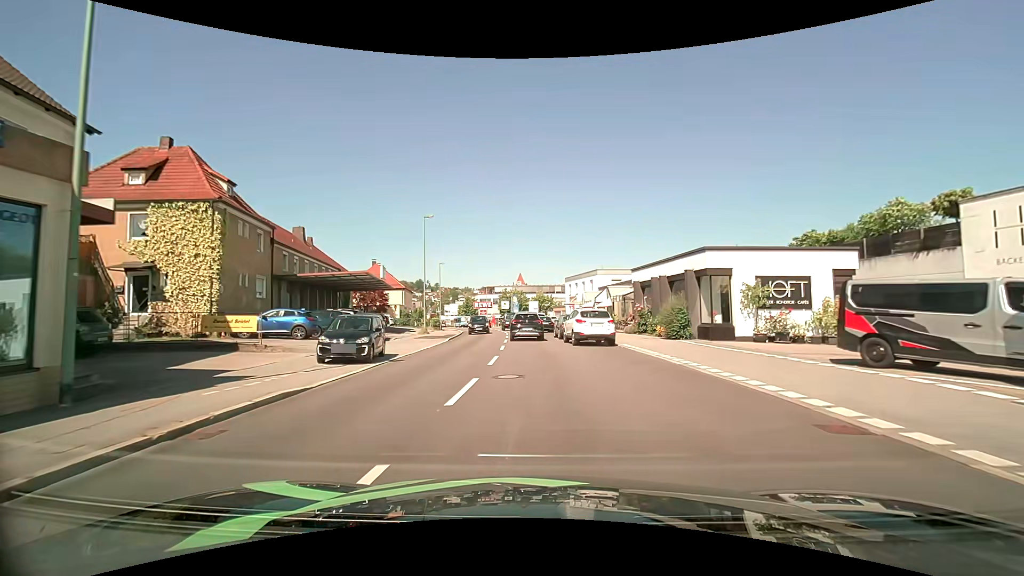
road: tertiary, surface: asphalt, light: Day
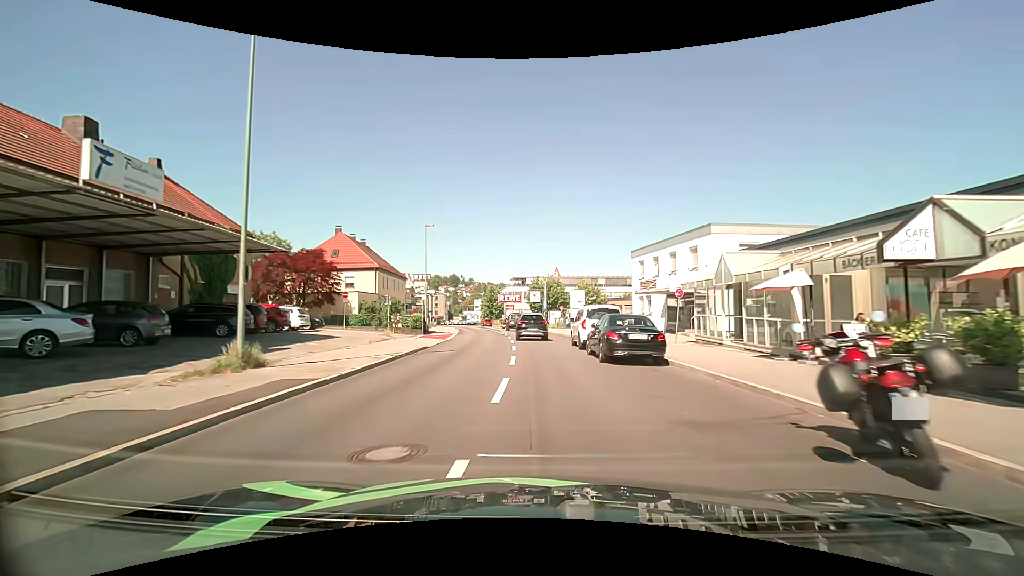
(-0.9, +30.2) m; -4°
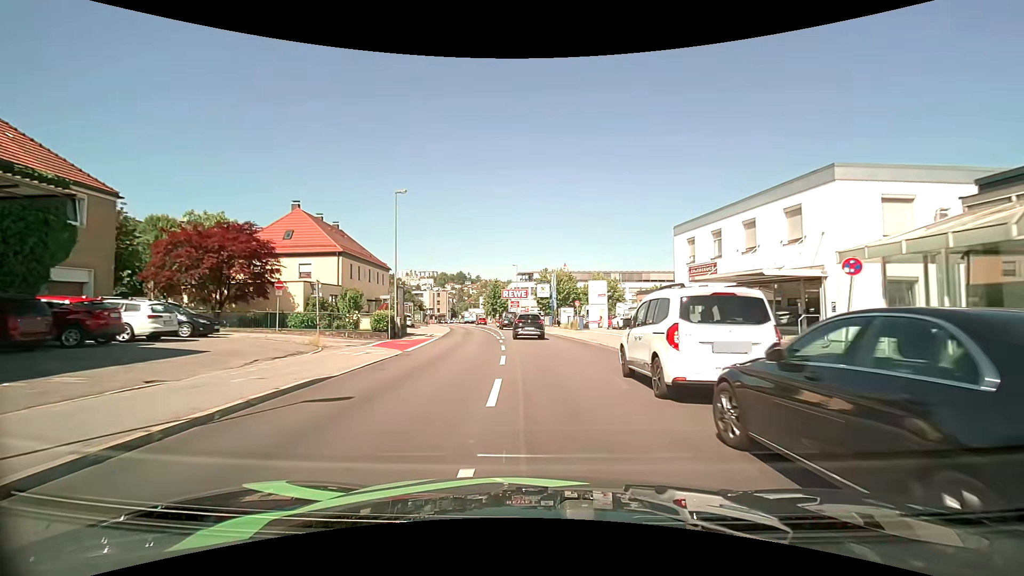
(-0.2, +12.3) m; -1°
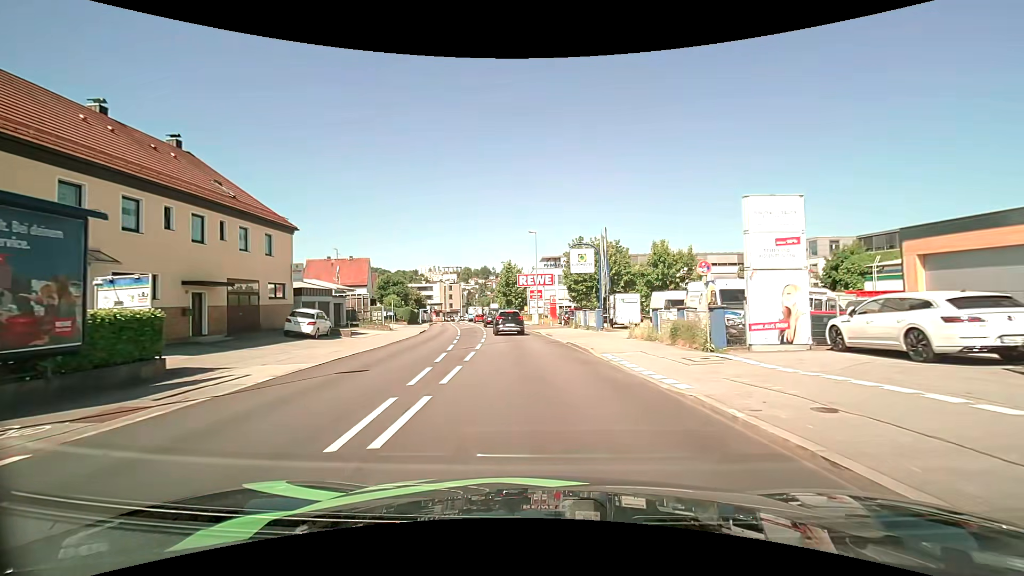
(-0.4, +29.5) m; -3°
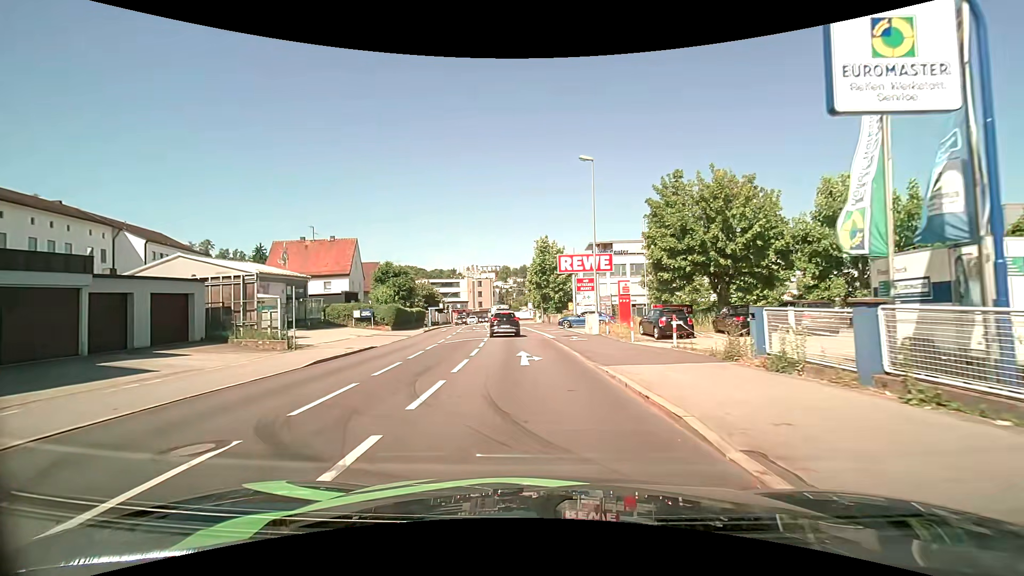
(-0.8, +25.4) m; -4°
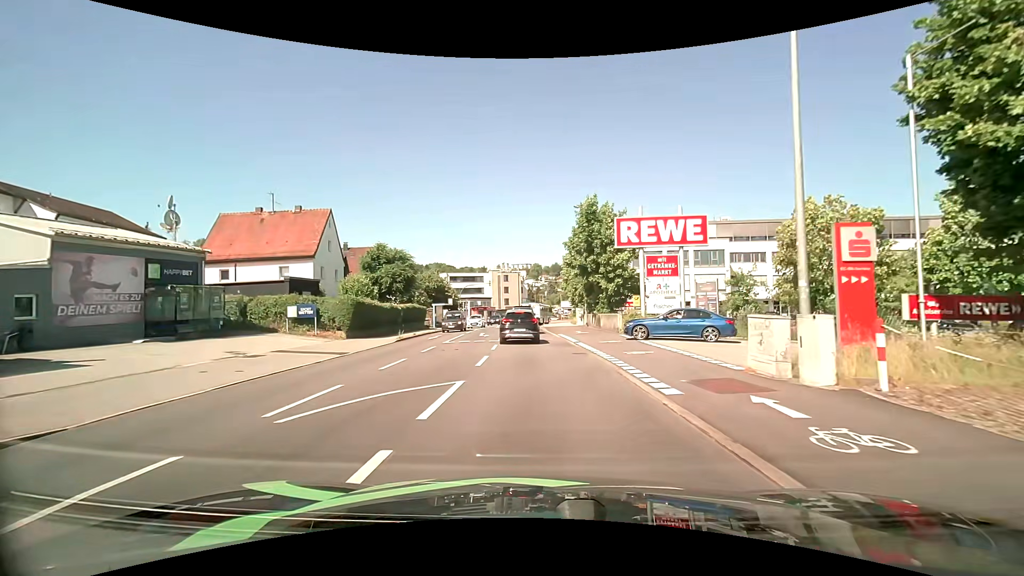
(-0.7, +18.9) m; -4°
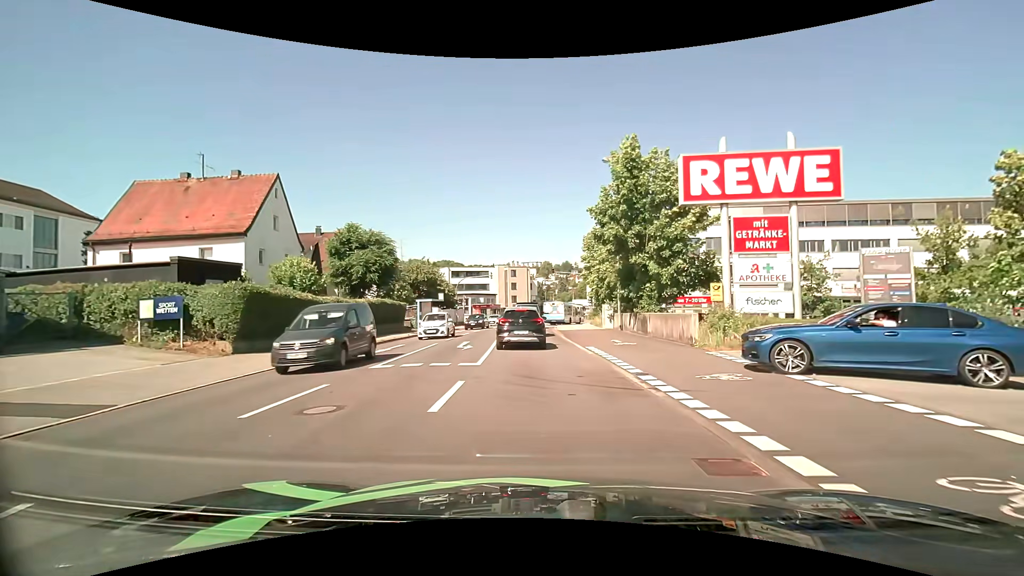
(-0.1, +12.2) m; -1°
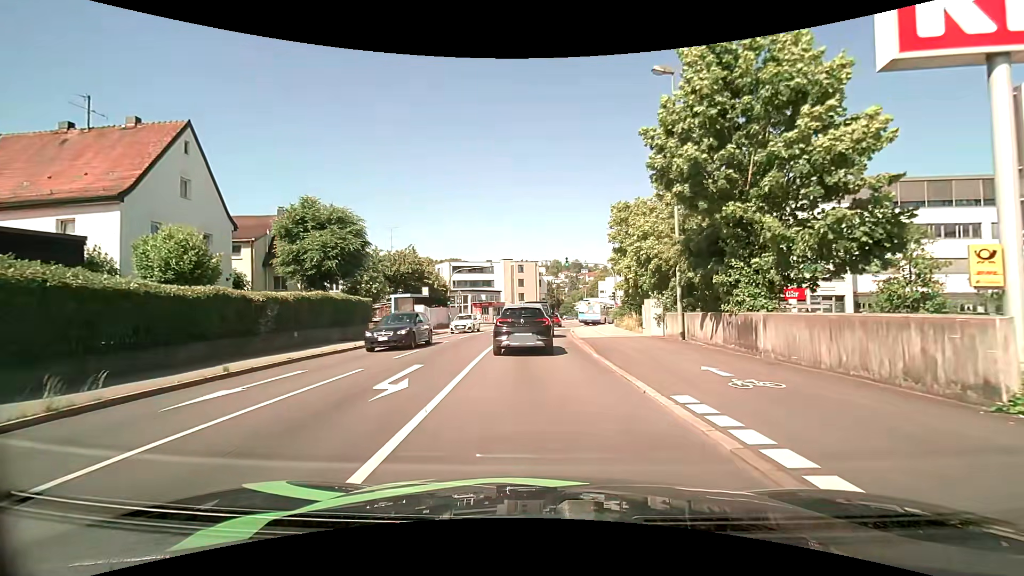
(0.0, +10.8) m; -1°
(0, +10) (0, +20) (0, +30) (0, +40) (+1, +50) (+3, +60) (+4, +70) (+6, +79) (+9, +89) (+12, +99) m
